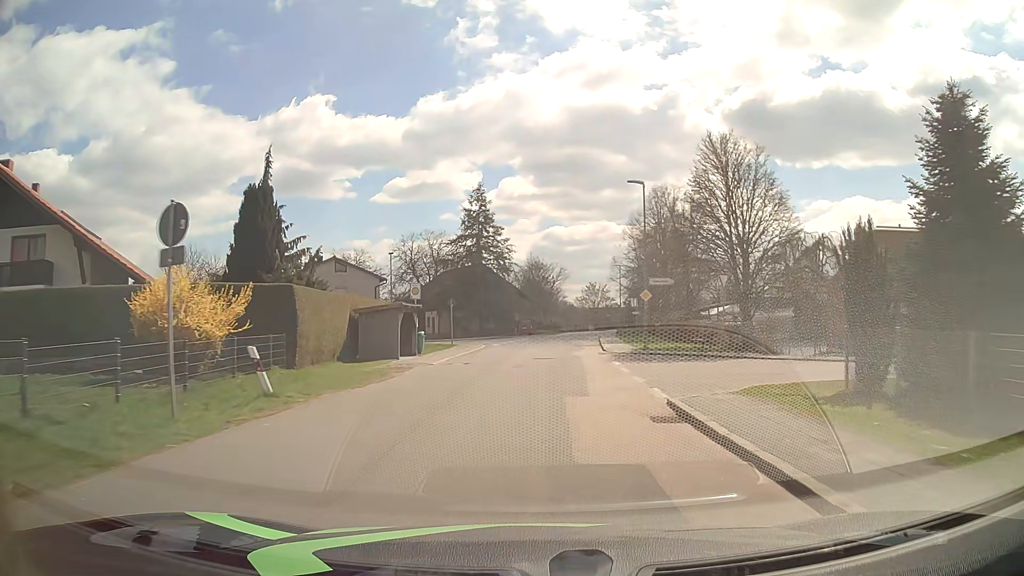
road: residential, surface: asphalt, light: Day
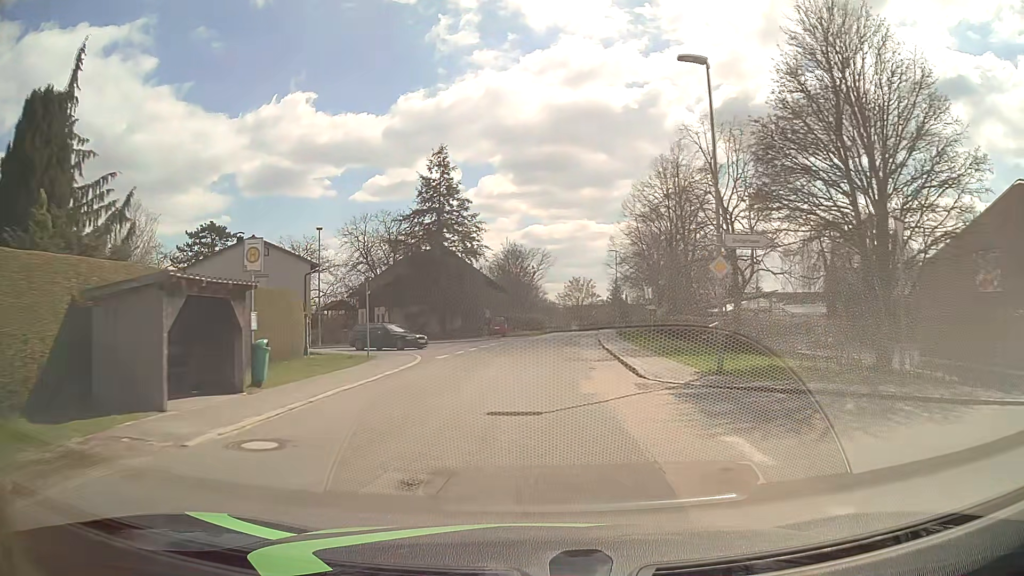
(+0.1, +15.5) m; +1°
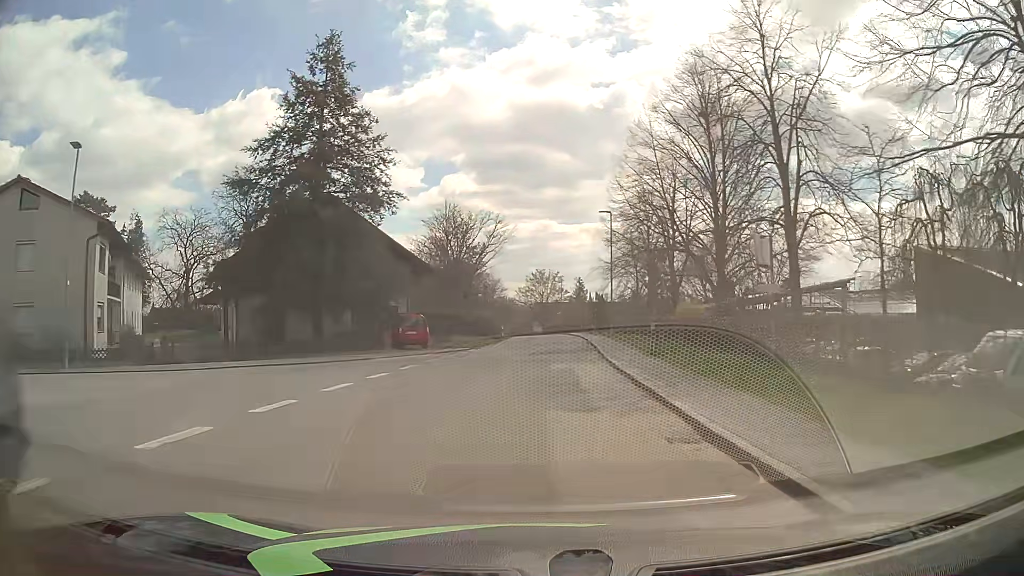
(+0.7, +24.1) m; +3°
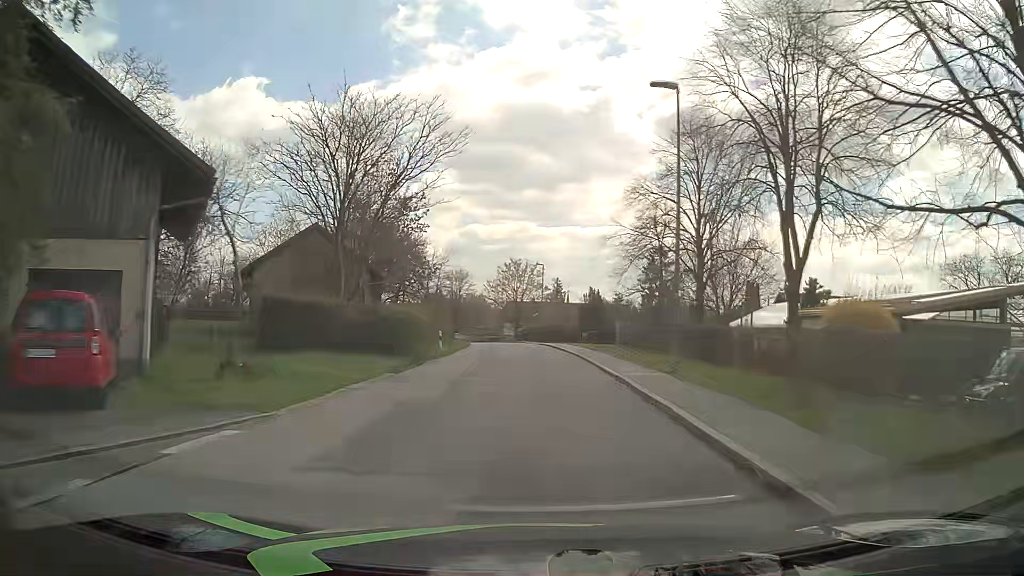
(+0.4, +24.2) m; +1°
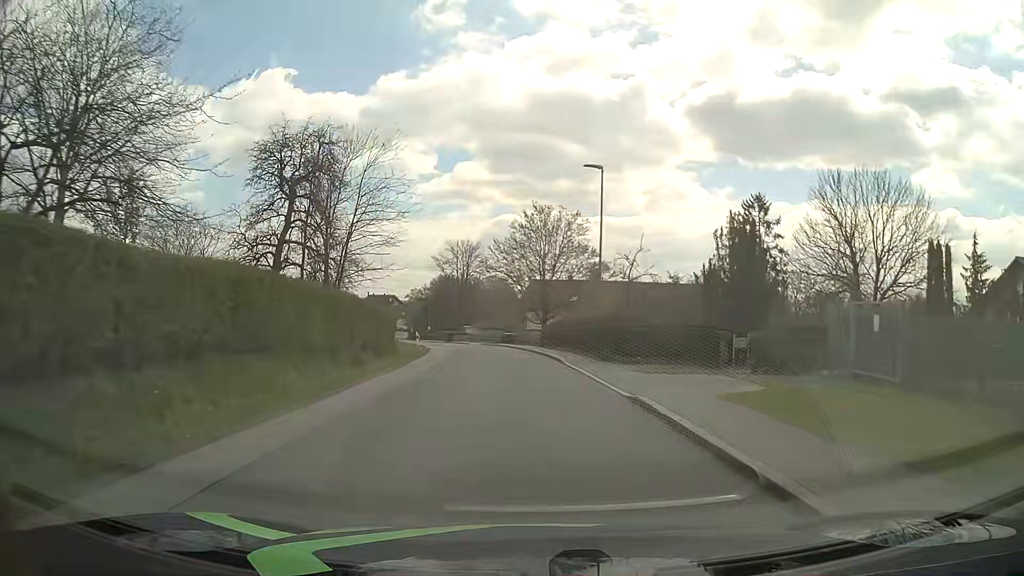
(+0.1, +40.4) m; -2°
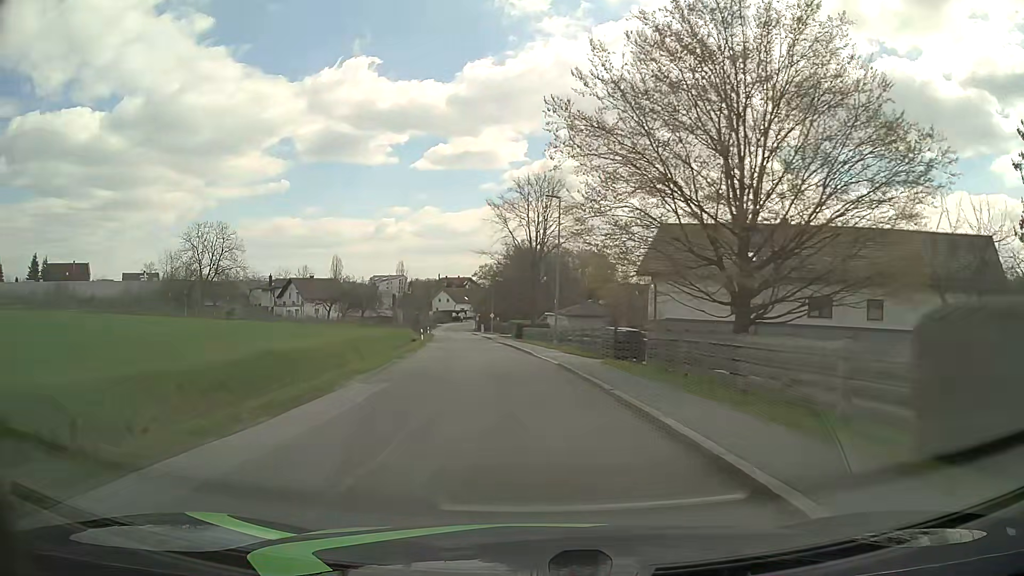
(-2.2, +41.0) m; -7°
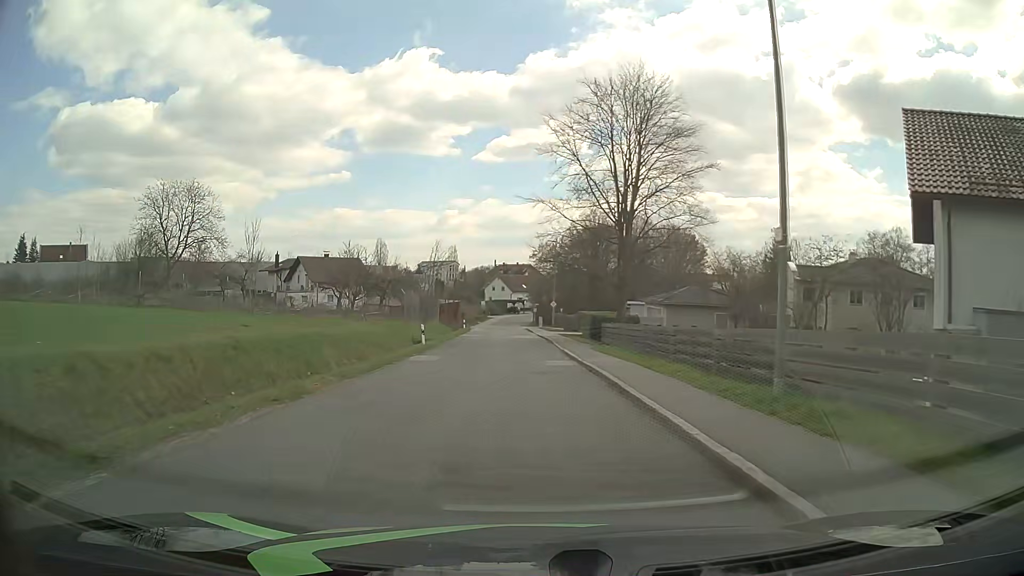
(-1.4, +25.5) m; -5°
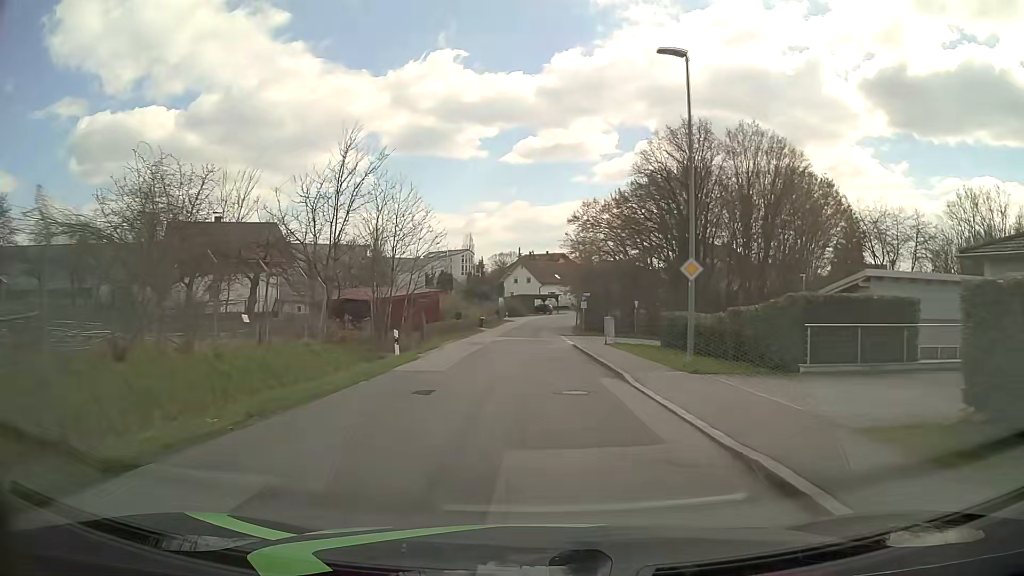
(-1.3, +43.3) m; -3°
(0, +10) (0, +20) (0, +30) (0, +40) (0, +50) (0, +60) (+1, +70) (+1, +80) (+3, +90) (+6, +99) m
